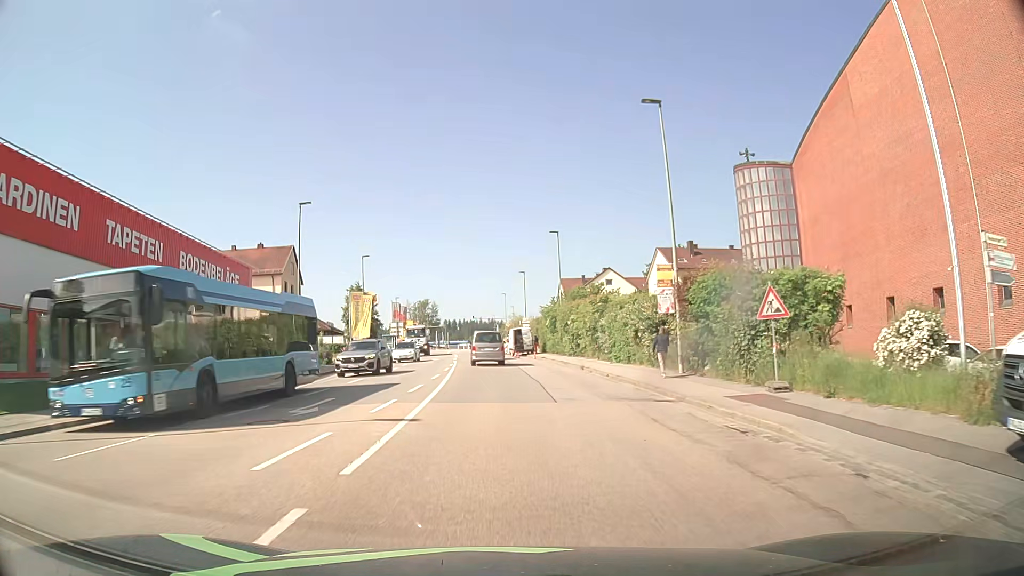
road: tertiary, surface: asphalt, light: Day
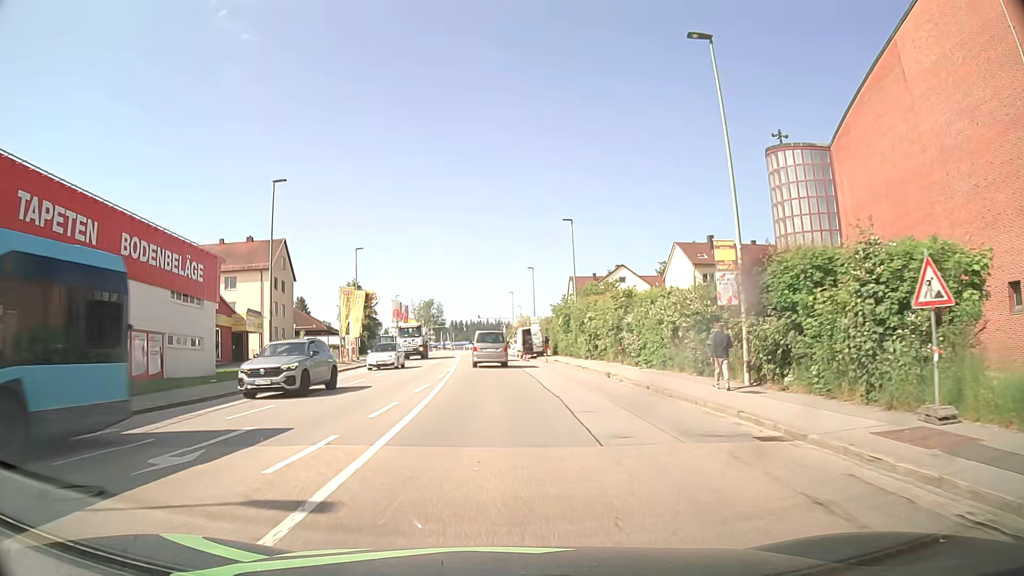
(0.0, +6.2) m; -1°
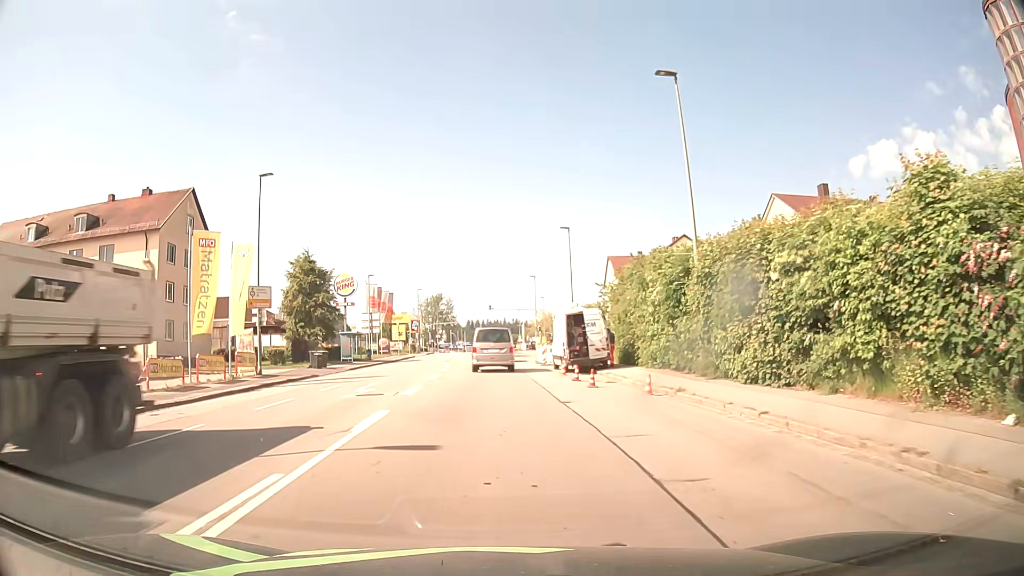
(-0.4, +28.7) m; -2°
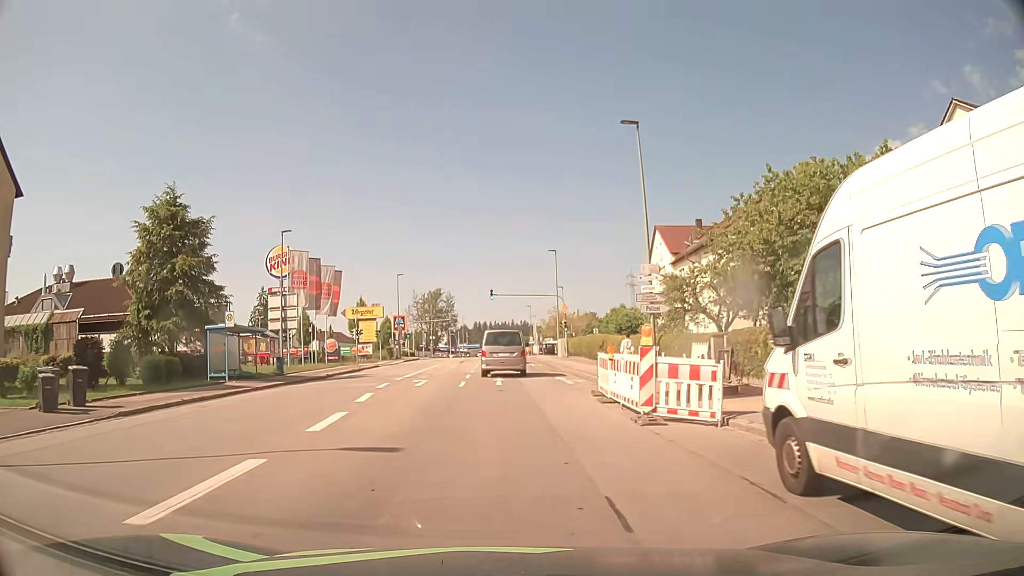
(0.0, +27.5) m; 0°
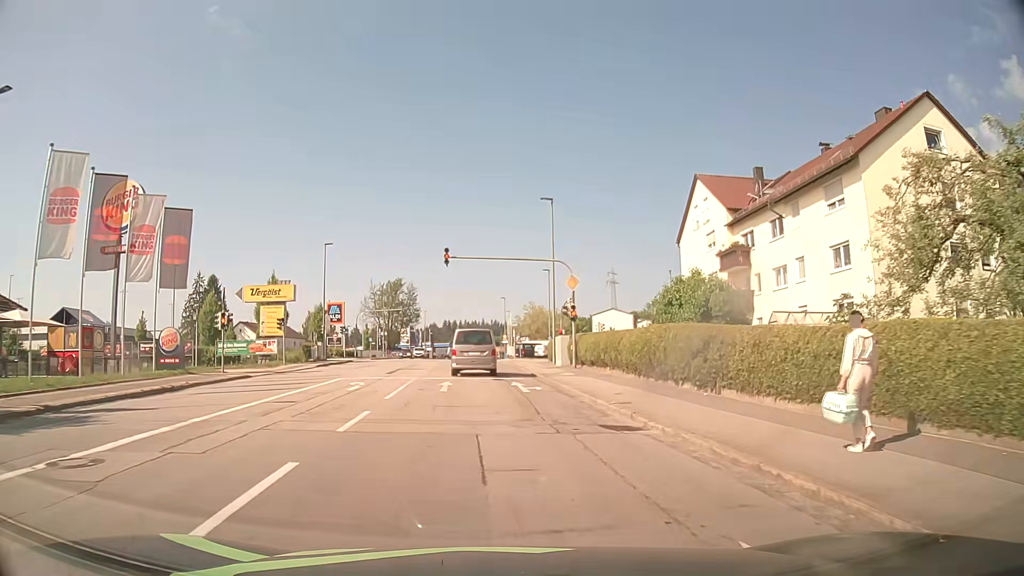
(+0.1, +23.8) m; +3°
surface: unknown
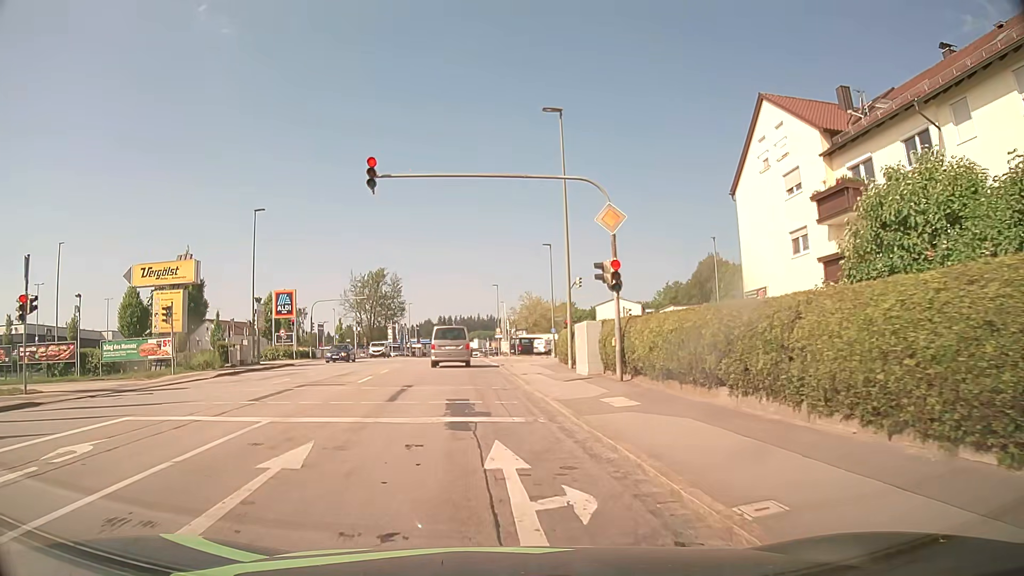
(+0.3, +15.1) m; 0°
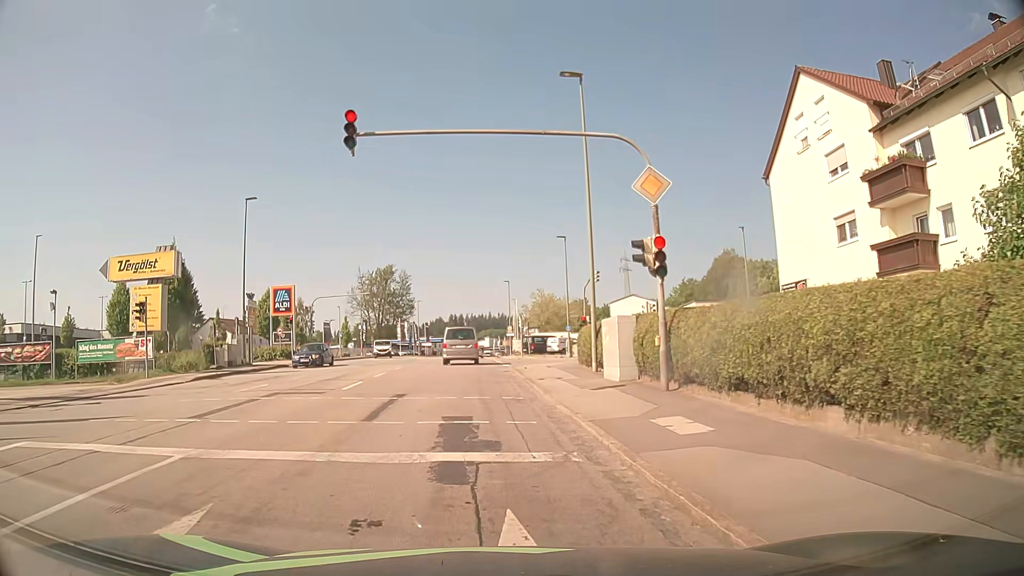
(0.0, +3.5) m; -2°
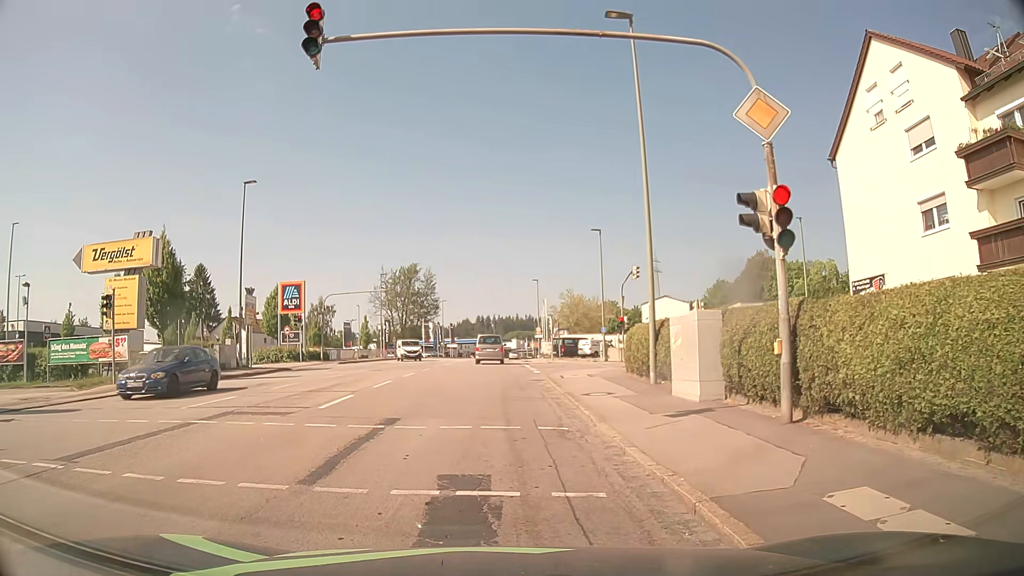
(0.0, +4.4) m; -3°
